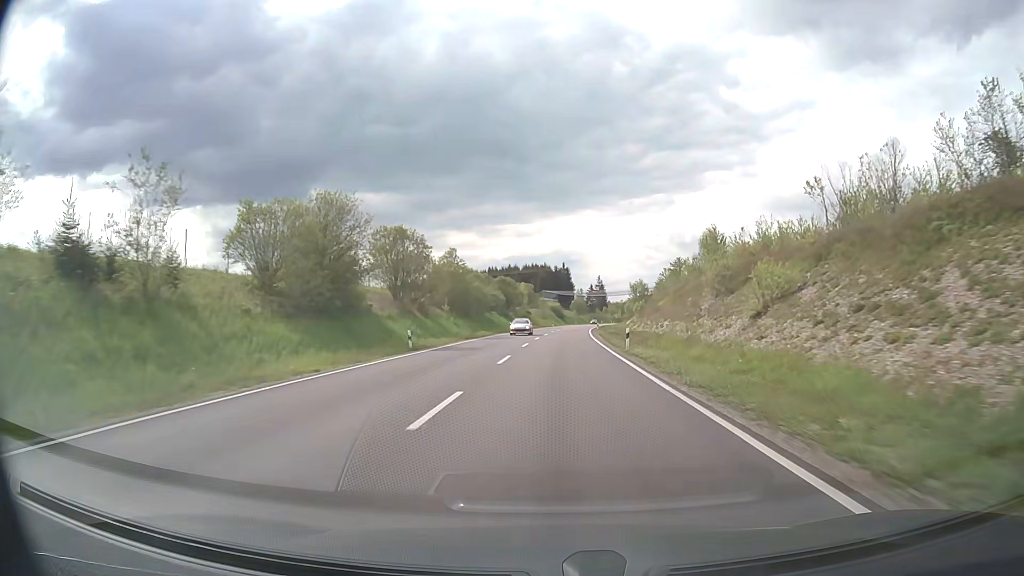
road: primary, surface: asphalt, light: Day
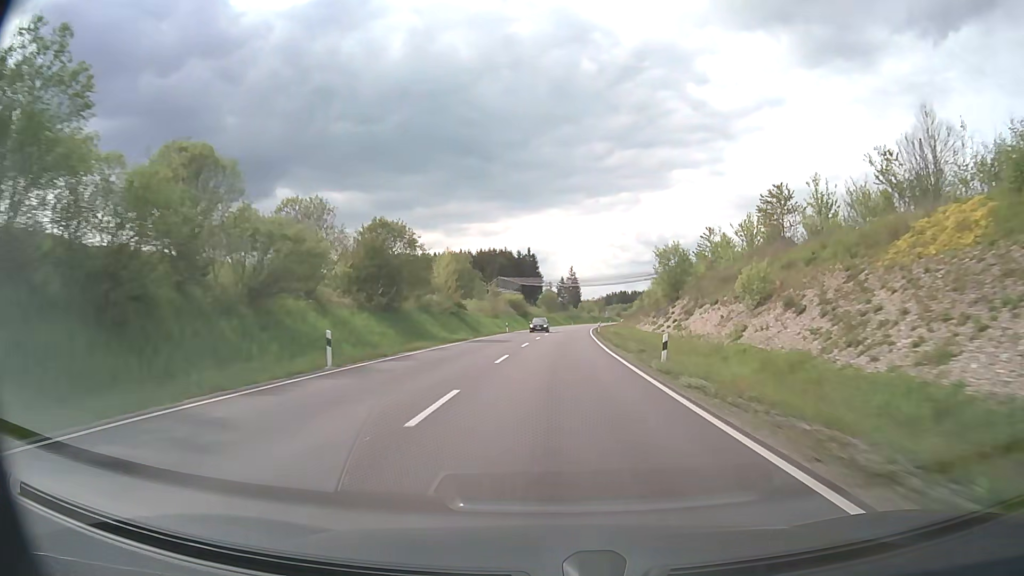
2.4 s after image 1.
(+1.5, +60.3) m; +3°
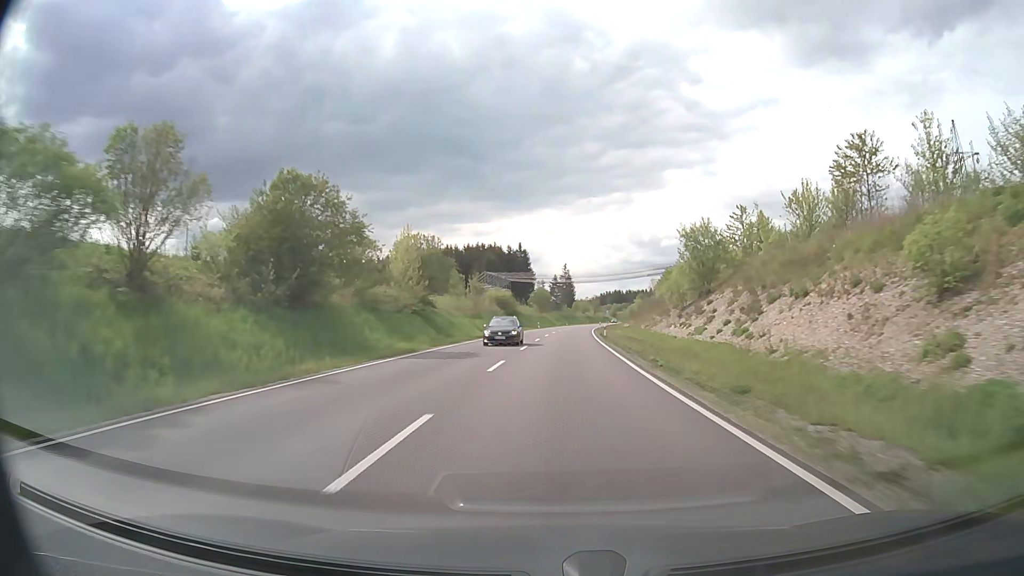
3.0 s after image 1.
(+0.1, +15.2) m; +1°
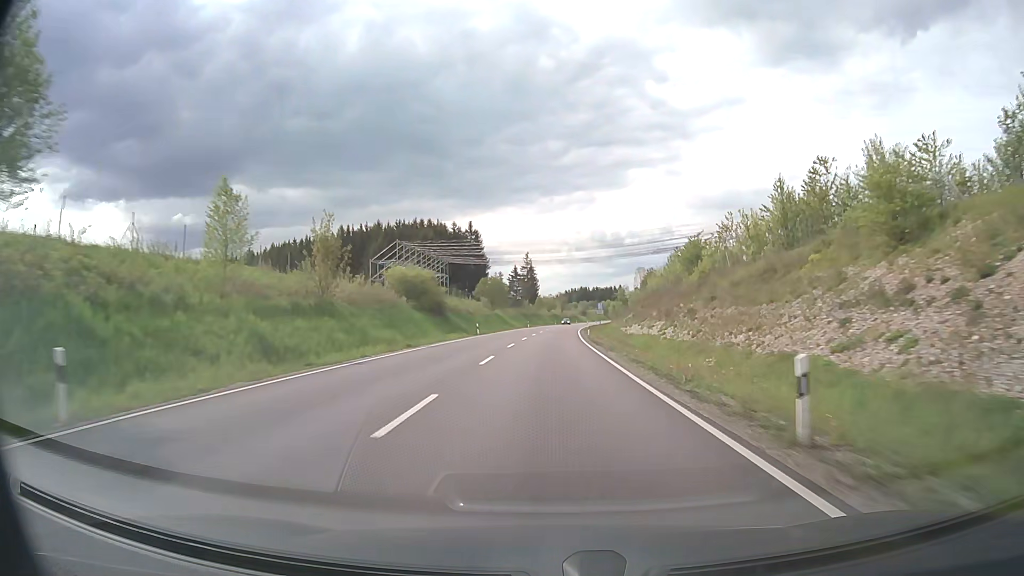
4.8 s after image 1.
(+1.3, +46.0) m; +3°
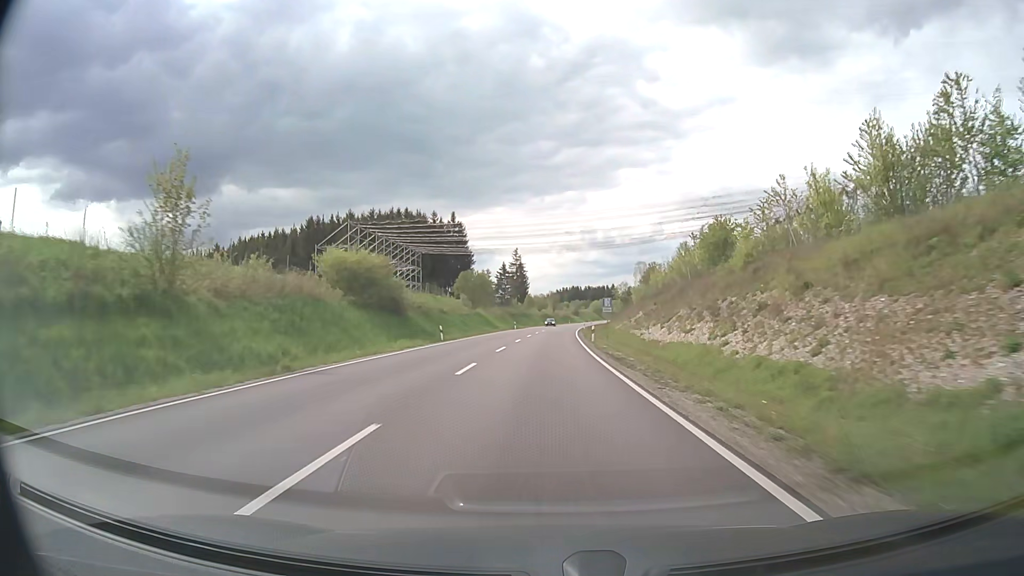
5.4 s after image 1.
(+0.1, +15.5) m; +1°
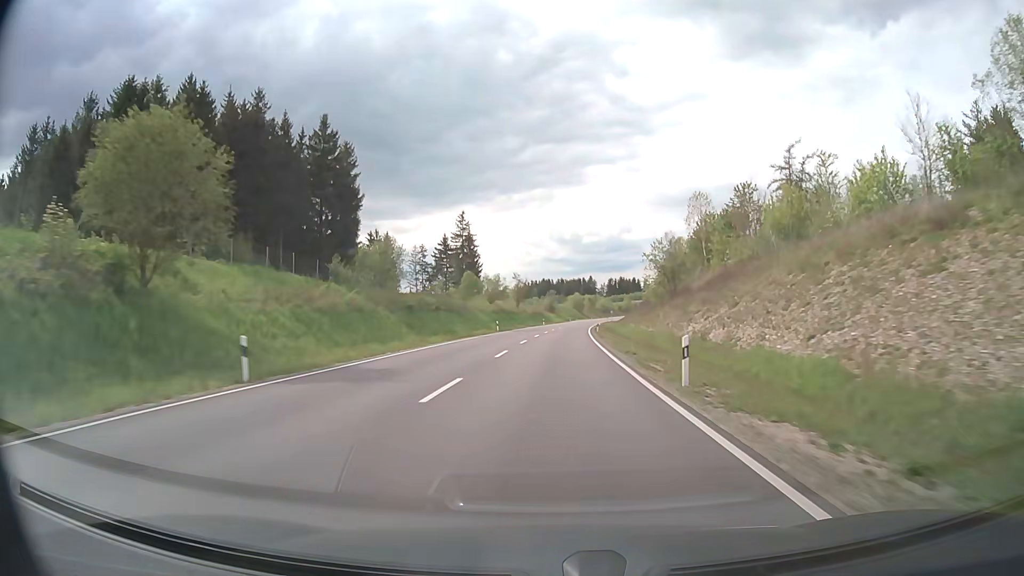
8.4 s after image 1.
(+1.7, +78.1) m; +3°
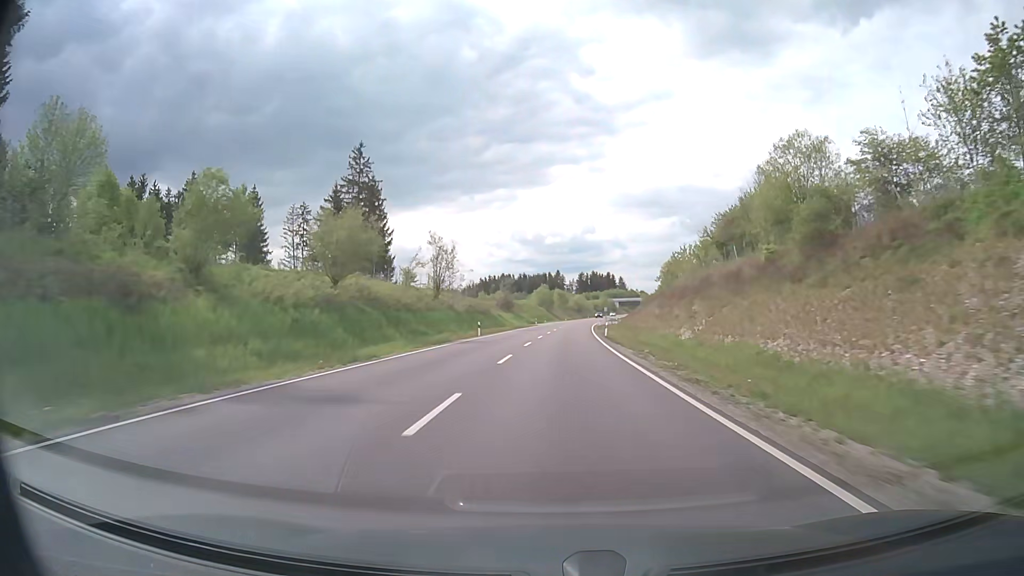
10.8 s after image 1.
(+1.8, +63.4) m; +3°
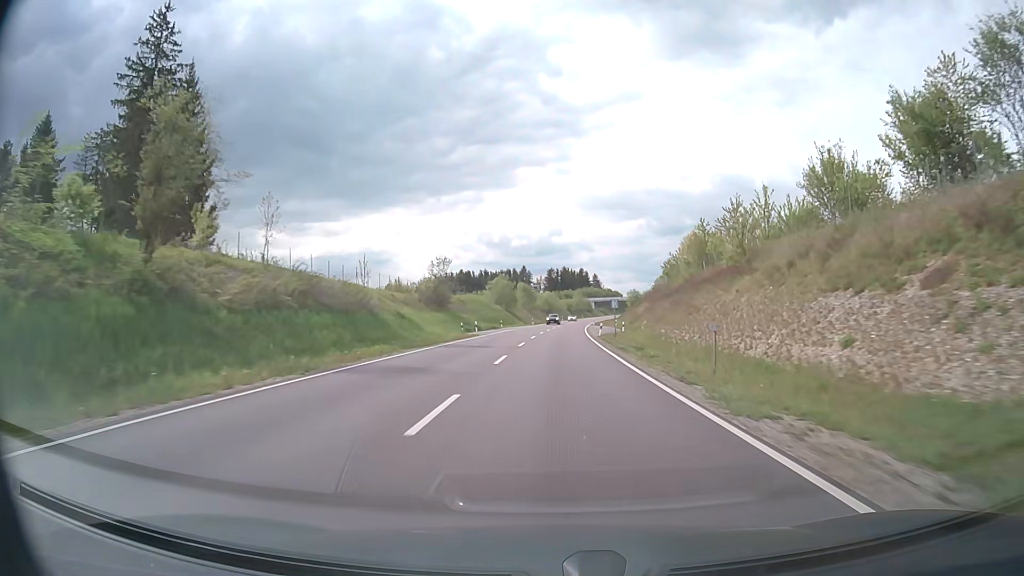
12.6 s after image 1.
(+1.3, +48.2) m; +3°
(0, +10) (0, +20) (0, +30) (+1, +40) (+1, +50) (+2, +60) (+2, +70) (+3, +80) (+3, +90) (+4, +100) m
